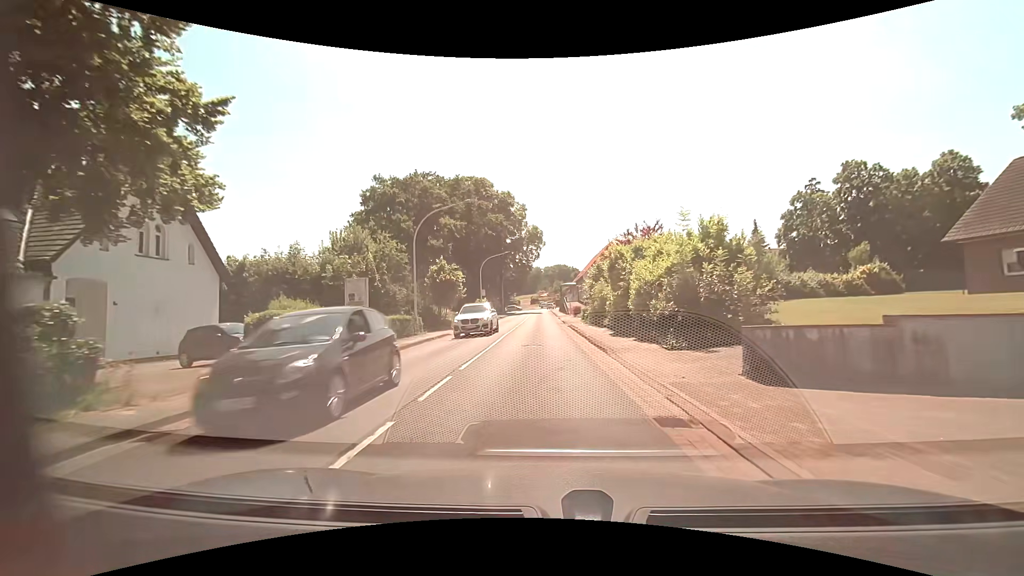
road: primary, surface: asphalt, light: Day
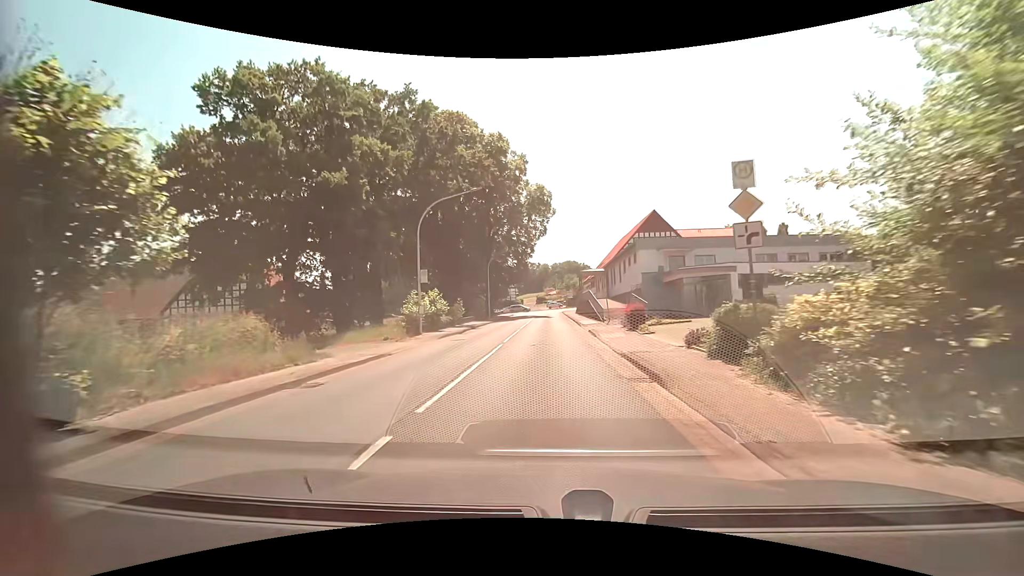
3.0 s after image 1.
(-0.2, +31.3) m; 0°
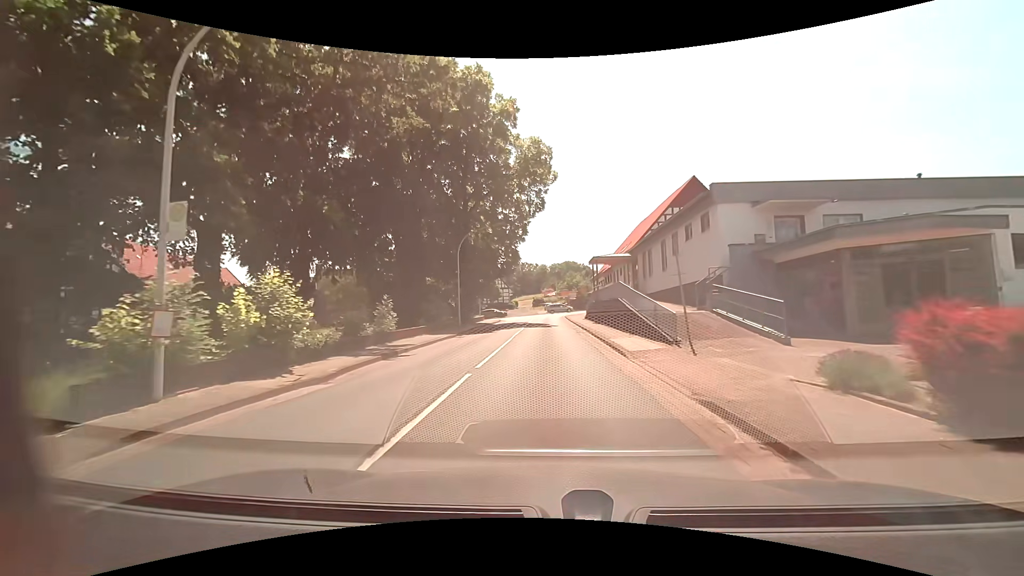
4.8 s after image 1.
(-0.2, +17.8) m; 0°
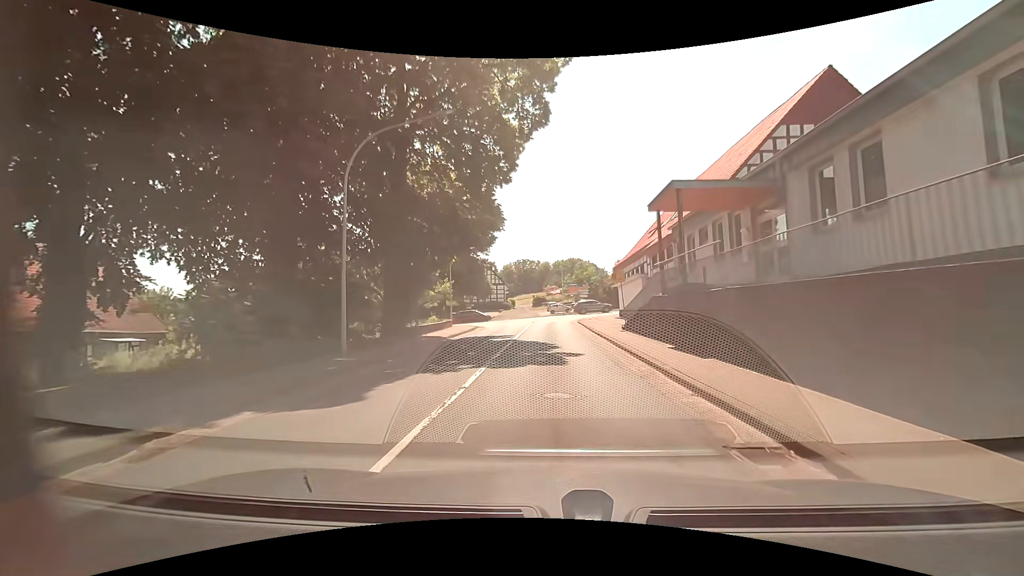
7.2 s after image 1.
(-0.1, +21.3) m; 0°
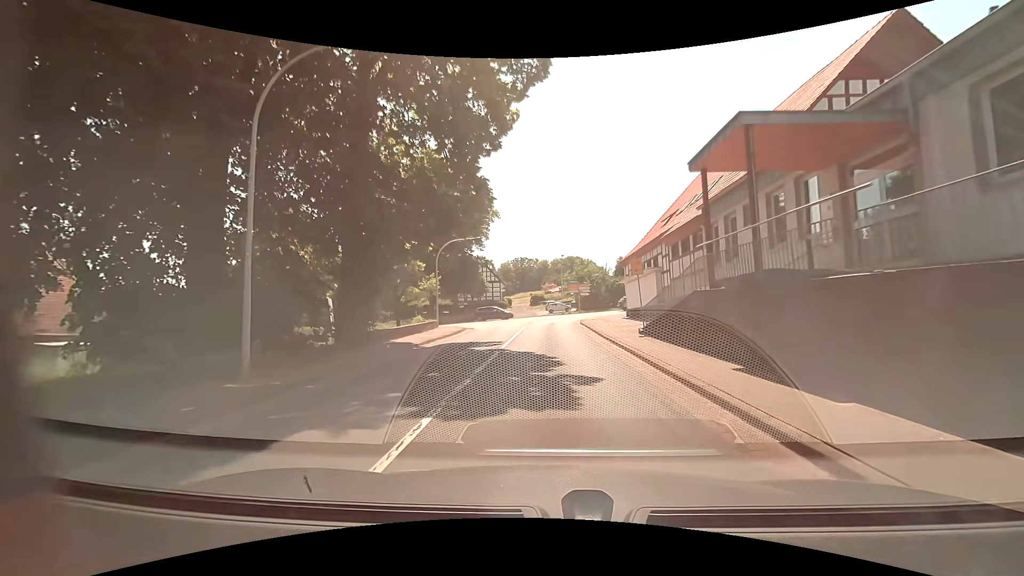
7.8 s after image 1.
(0.0, +4.9) m; 0°
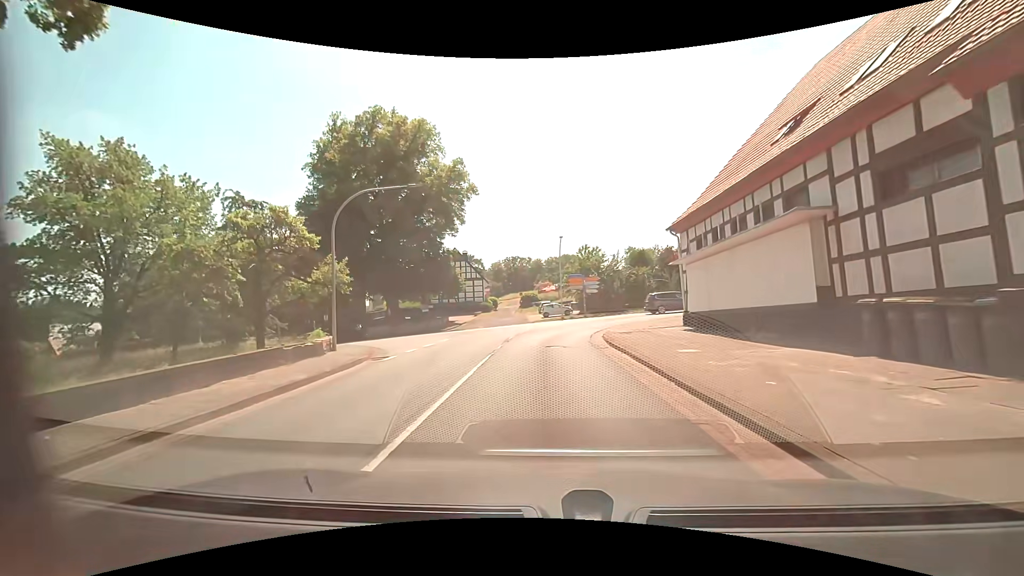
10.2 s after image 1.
(+0.1, +18.2) m; +1°
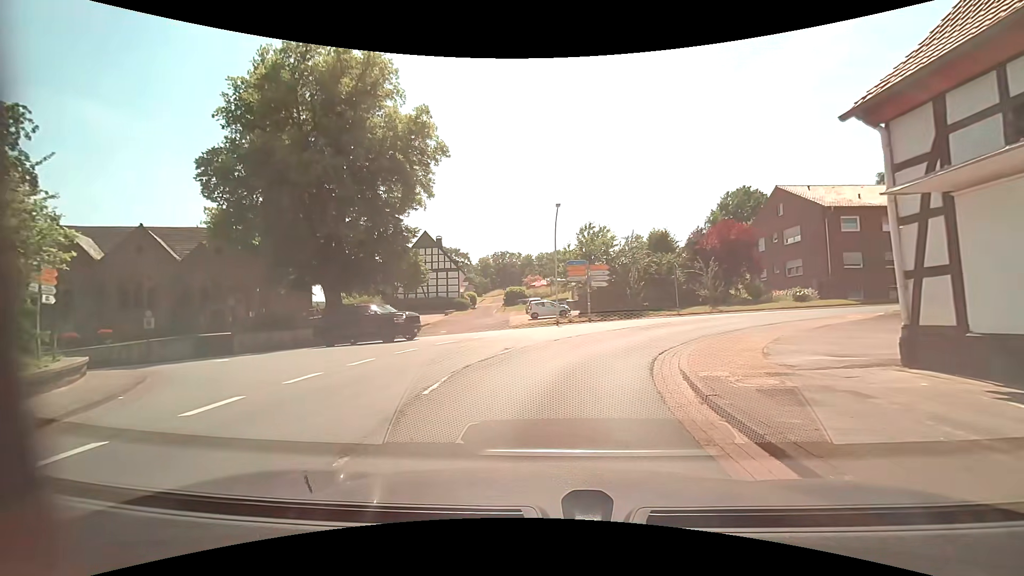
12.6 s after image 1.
(+0.1, +13.8) m; +1°
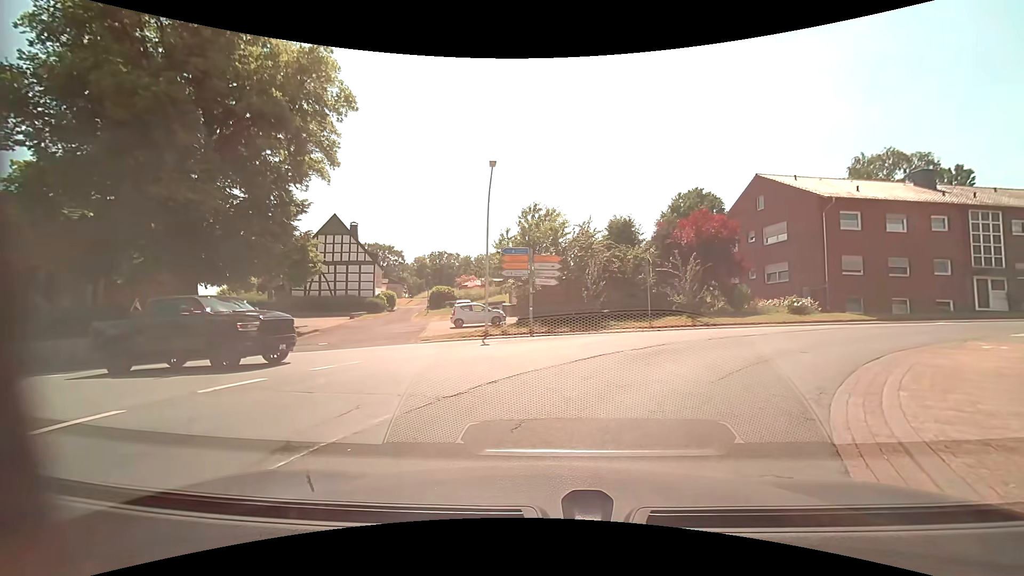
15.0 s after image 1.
(+0.4, +10.0) m; +7°
(+1, +10) (-3, +19) (-12, +21) (-22, +21) (-32, +20) (-42, +19) (-52, +18) (-62, +19) (-71, +23) (-78, +30) m
